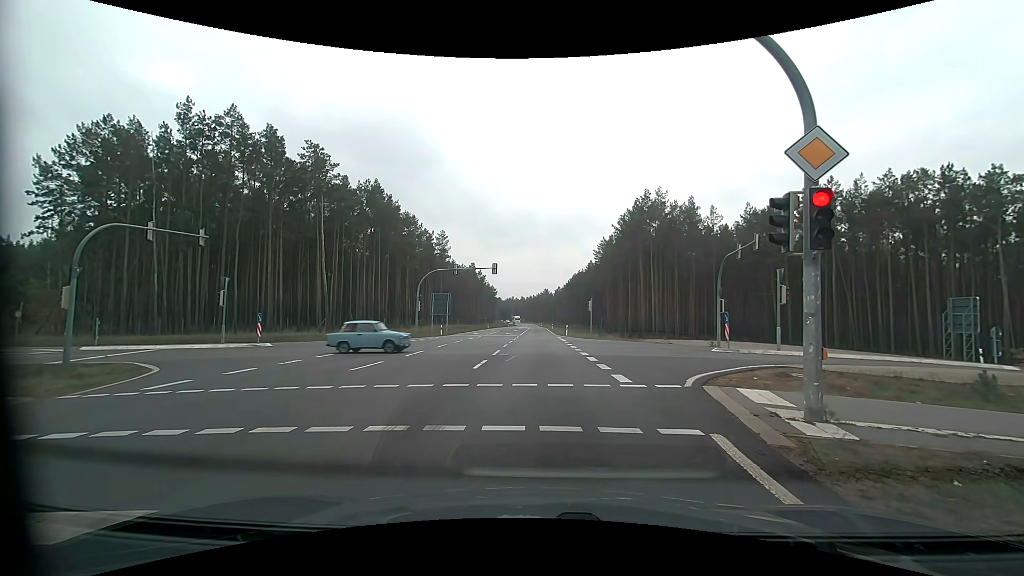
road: primary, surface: asphalt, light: Day
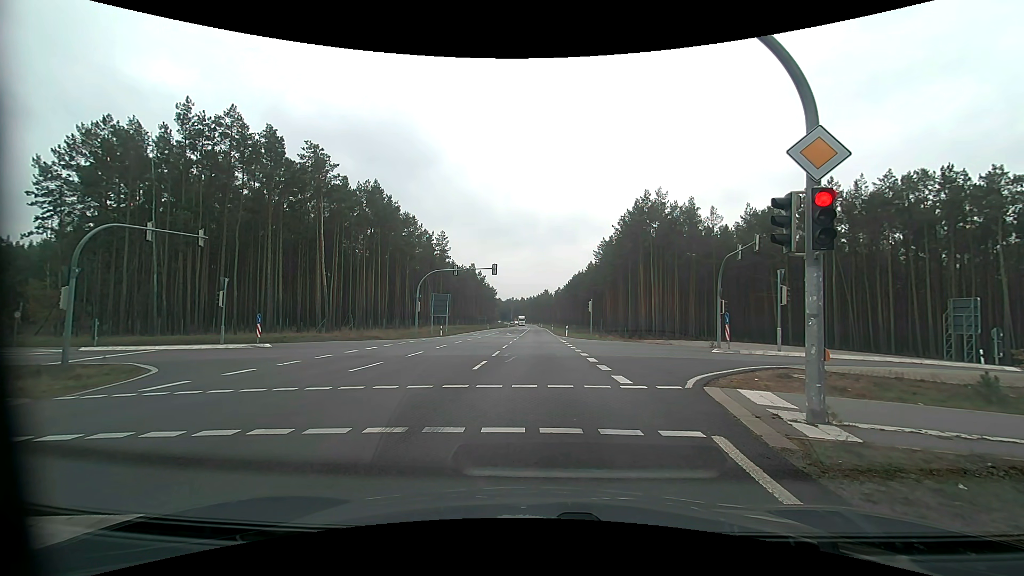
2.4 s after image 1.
(0.0, +0.1) m; 0°
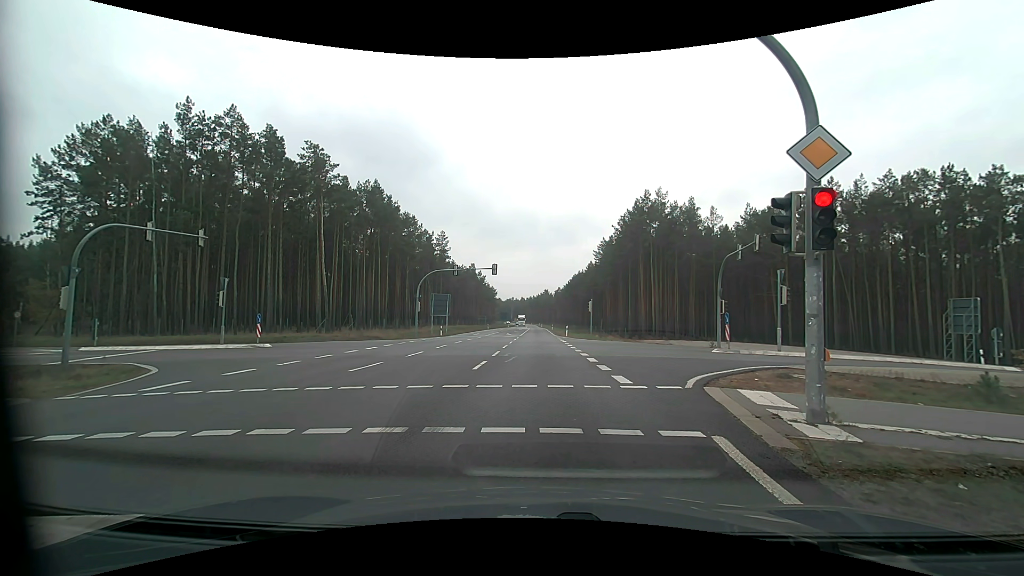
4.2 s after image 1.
(0.0, 0.0) m; 0°
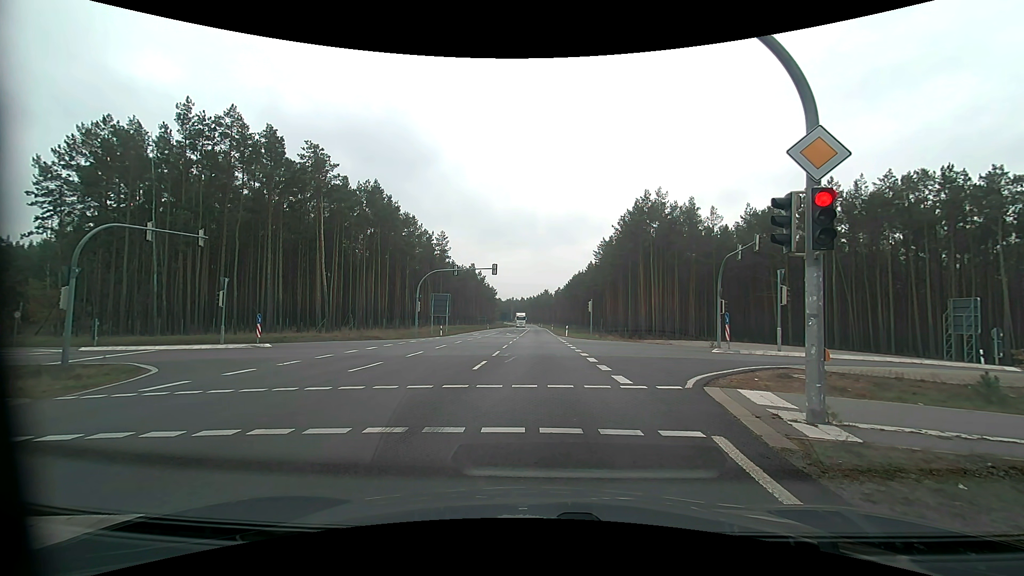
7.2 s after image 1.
(0.0, 0.0) m; 0°
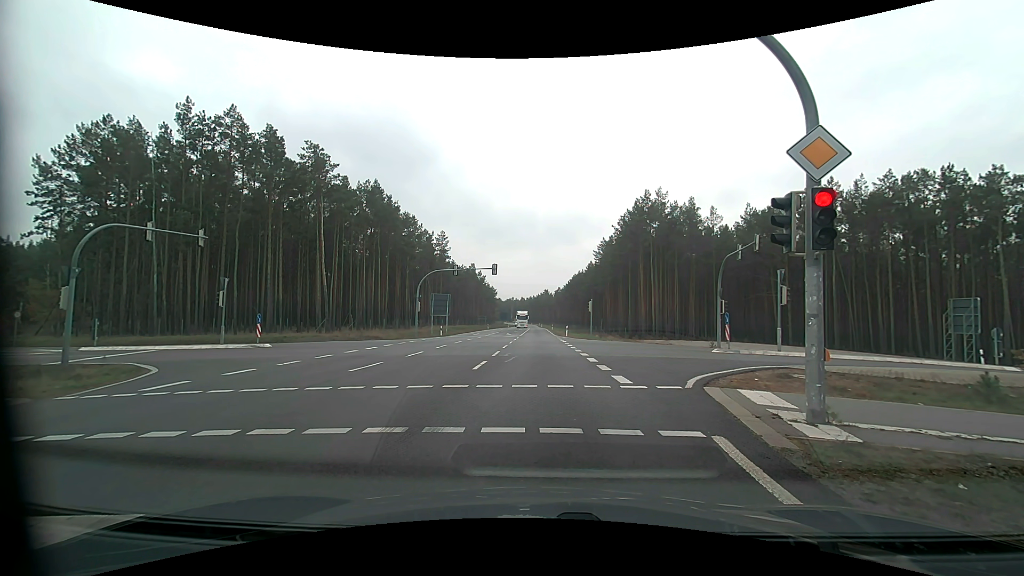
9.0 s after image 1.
(0.0, 0.0) m; 0°
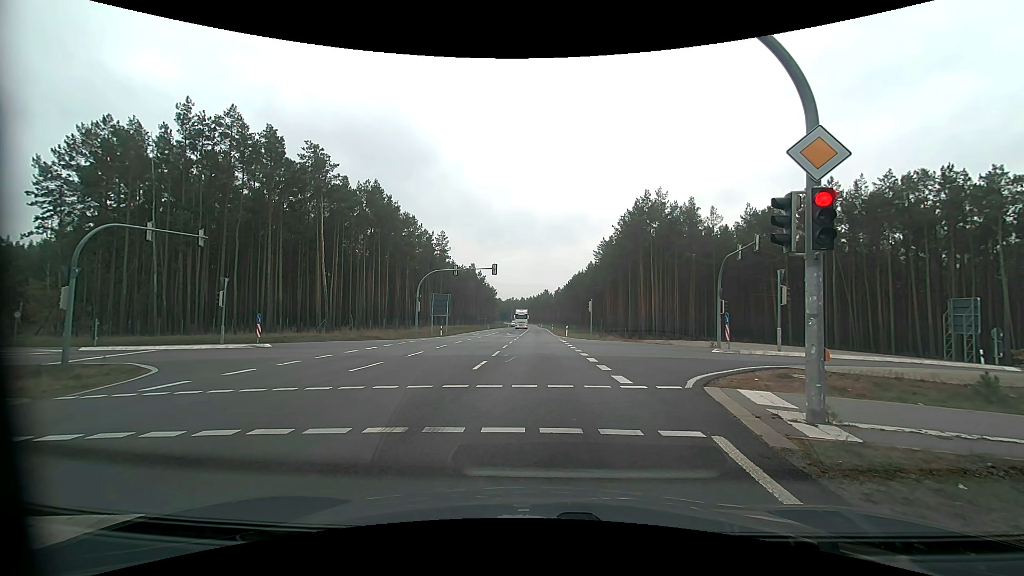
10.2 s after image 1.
(0.0, 0.0) m; 0°
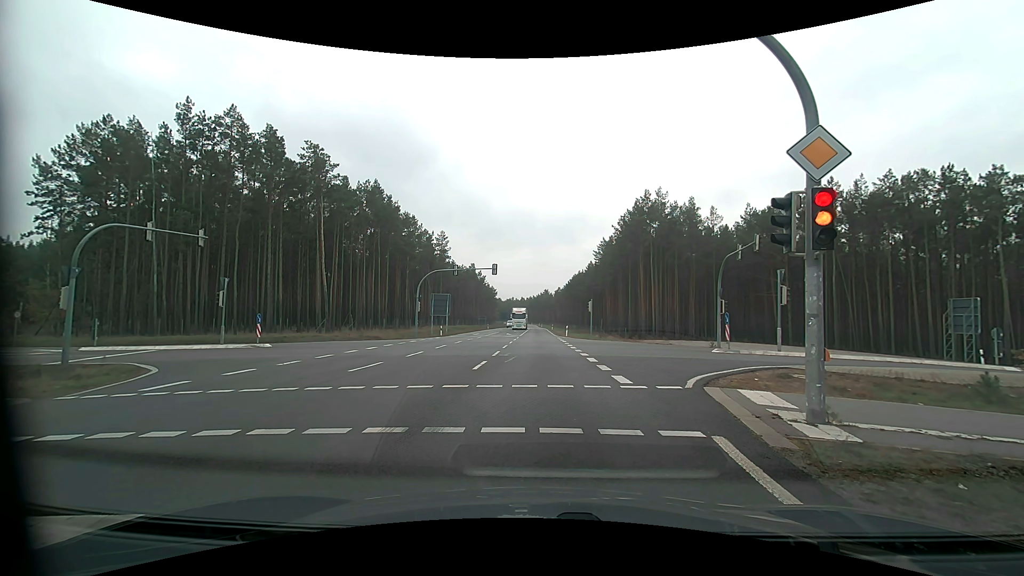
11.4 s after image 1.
(0.0, 0.0) m; 0°
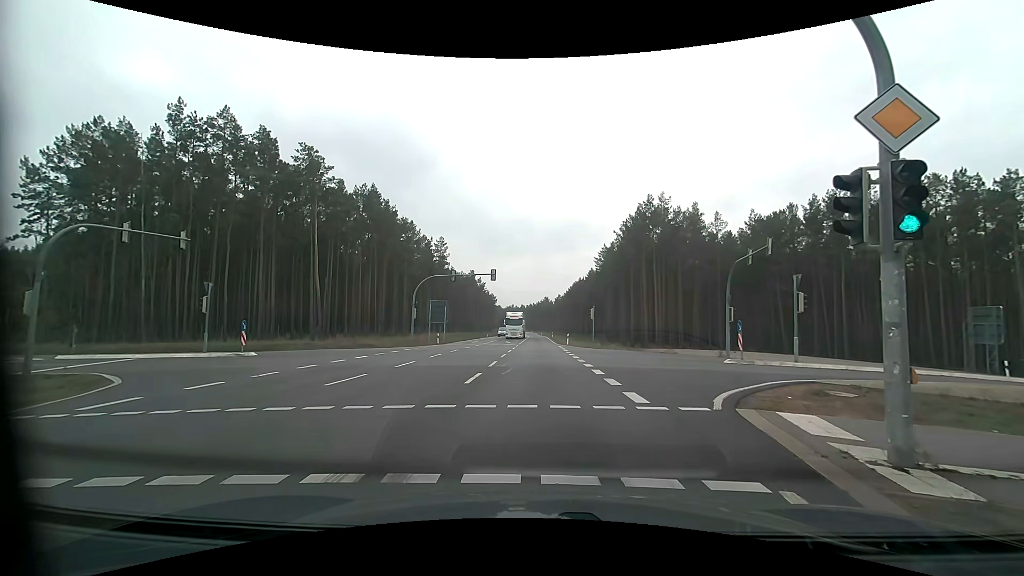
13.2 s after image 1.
(0.0, +1.8) m; 0°
(0, +10) (+5, +18) (+15, +22) (+25, +22) (+35, +21) (+45, +21) (+55, +20) (+64, +19) (+74, +18) (+84, +17) m
